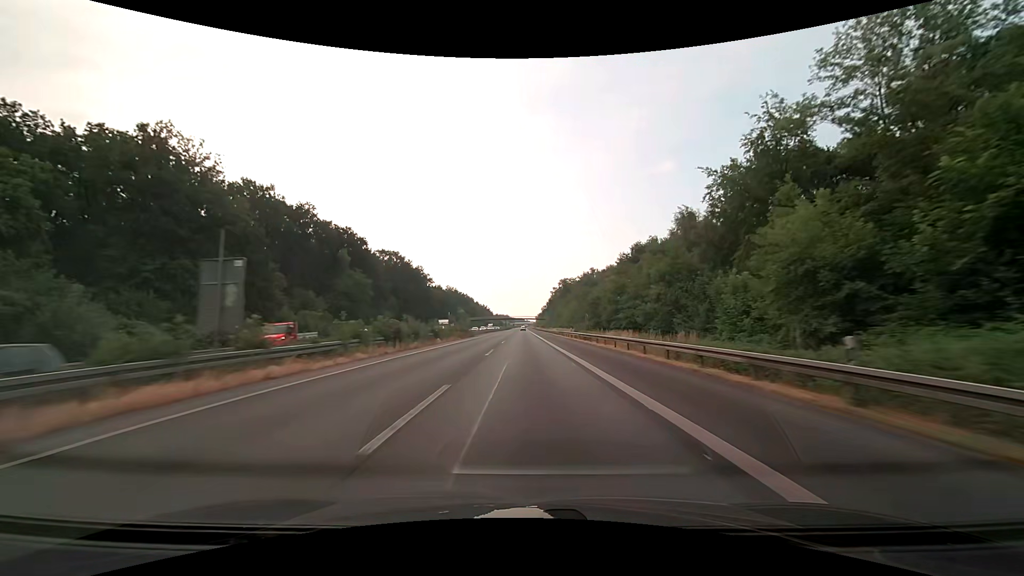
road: motorway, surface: asphalt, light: Day
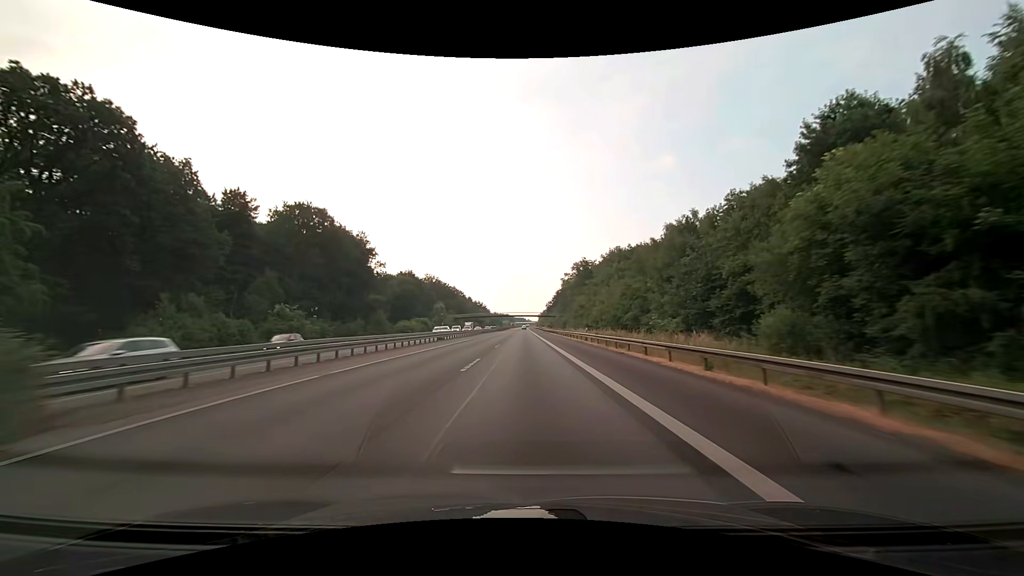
(0.0, +62.5) m; 0°
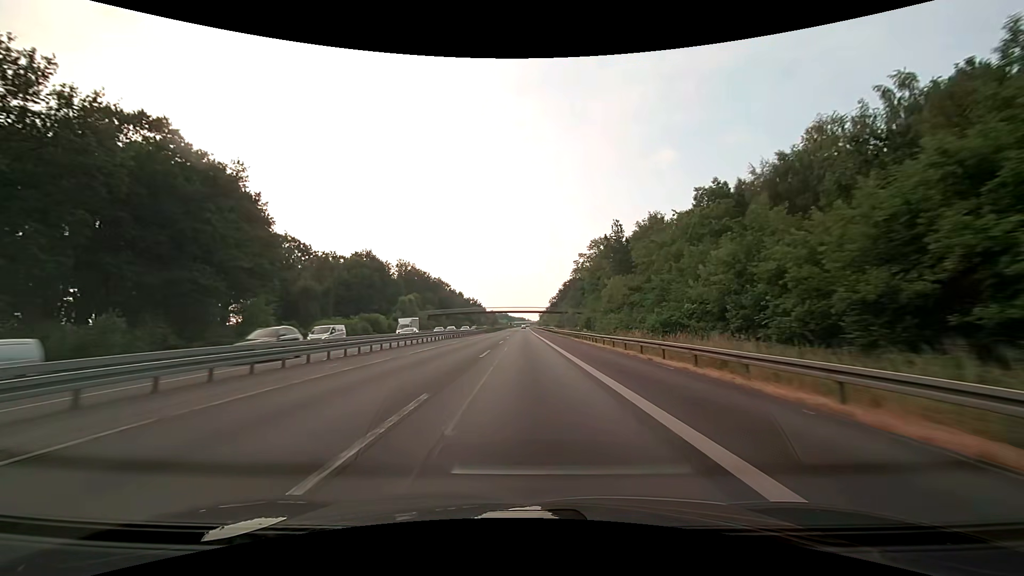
(0.0, +47.1) m; 0°
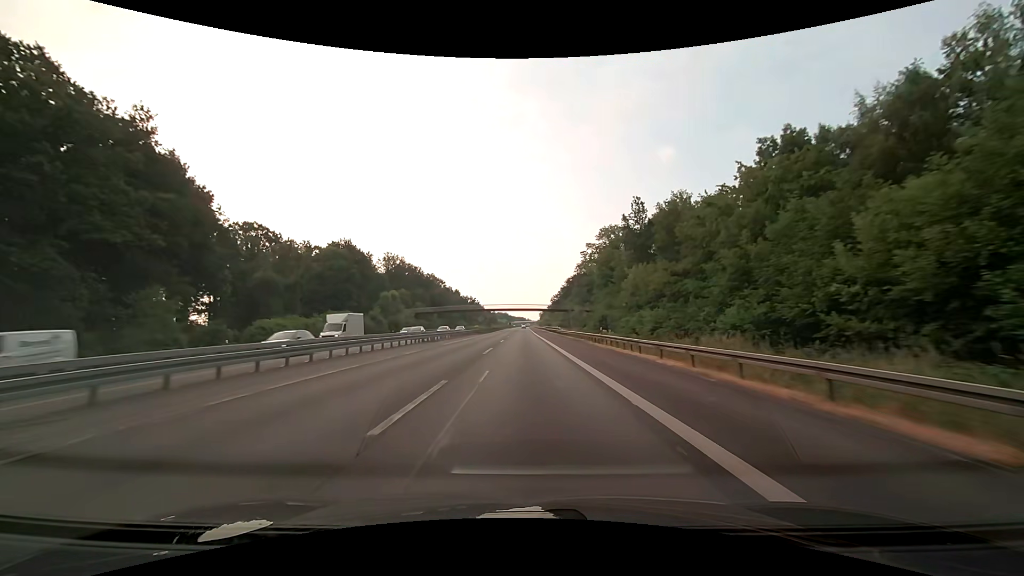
(0.0, +15.7) m; 0°
(0, +10) (0, +20) (0, +30) (0, +40) (0, +50) (0, +60) (0, +70) (0, +80) (0, +90) (0, +100) m
